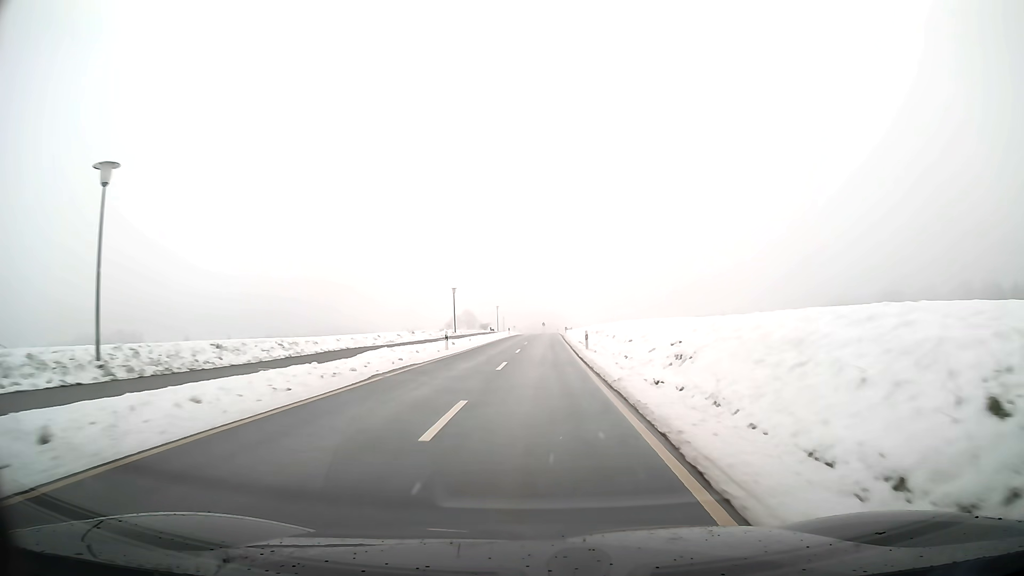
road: tertiary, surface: asphalt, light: Day
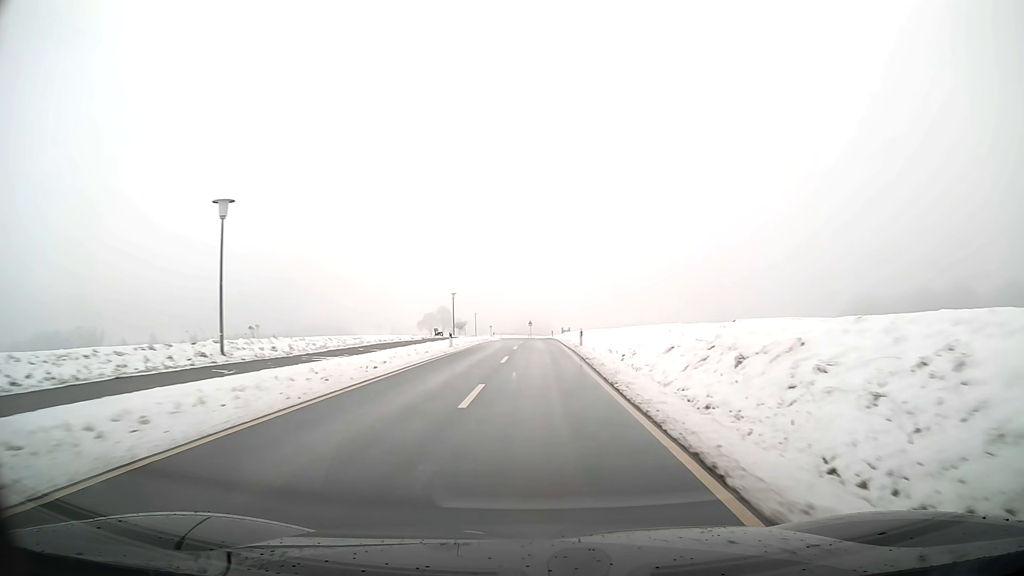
(+0.5, +44.8) m; +1°
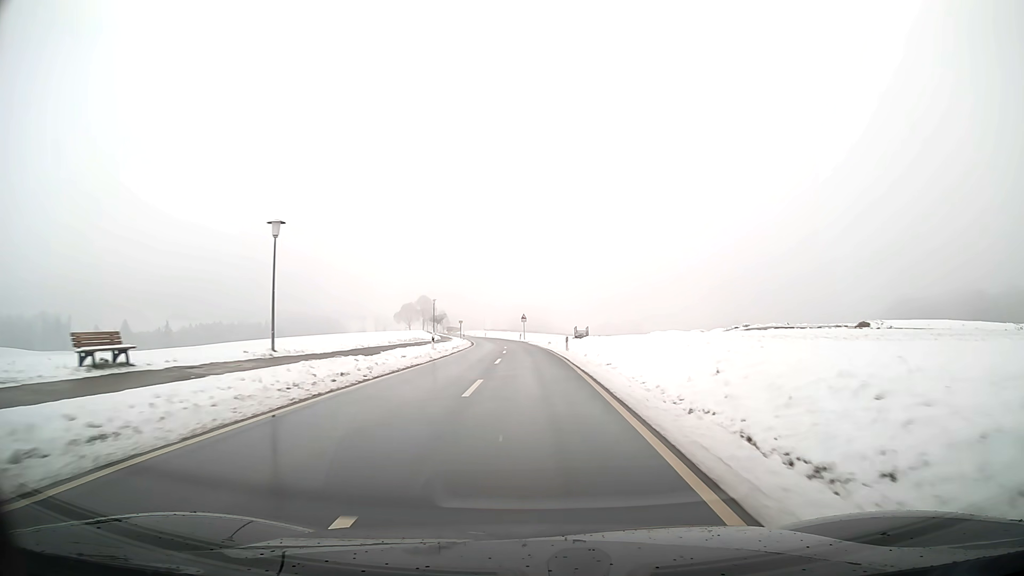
(+0.2, +45.8) m; 0°
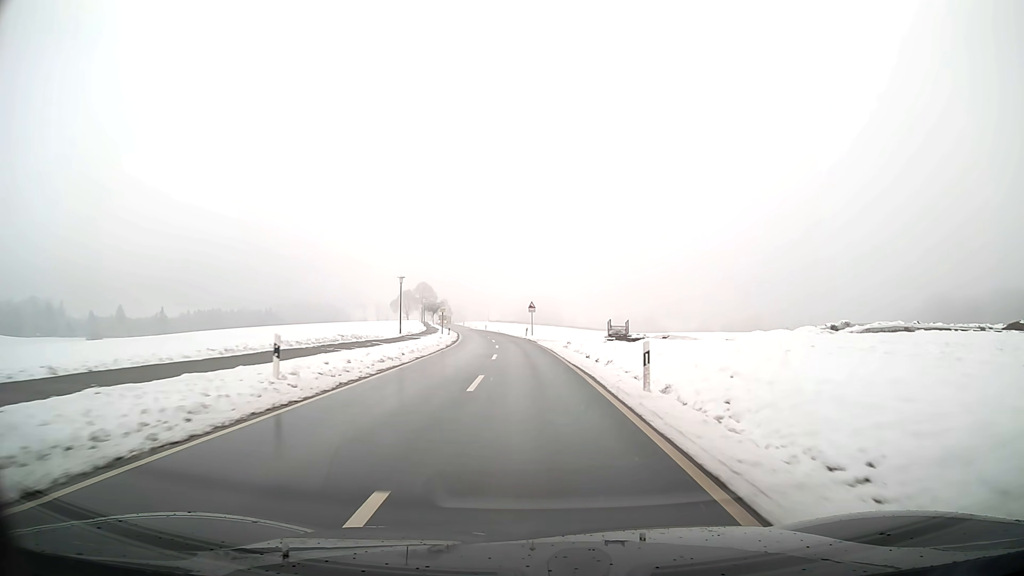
(-0.2, +23.1) m; -1°
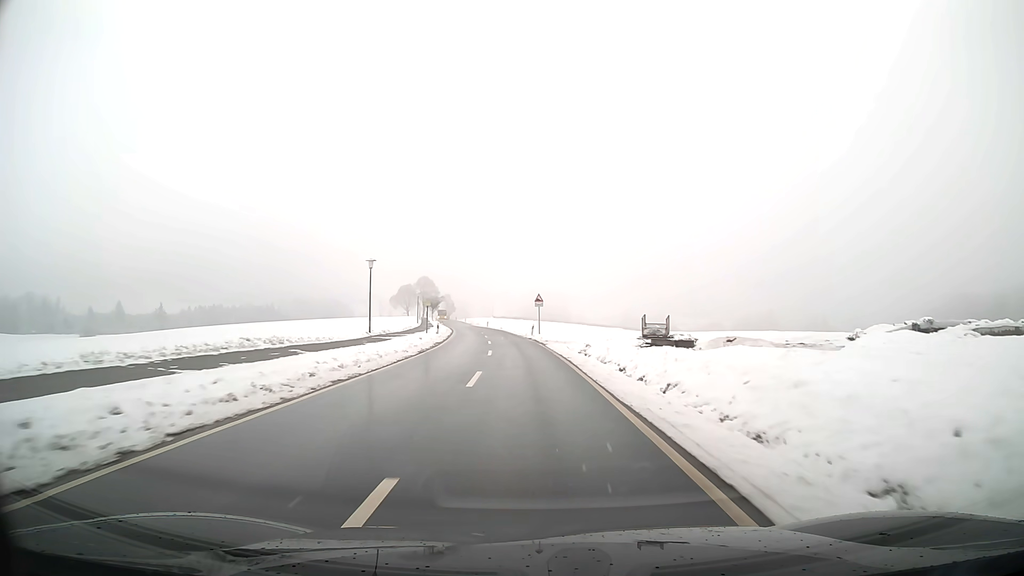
(0.0, +11.5) m; -1°
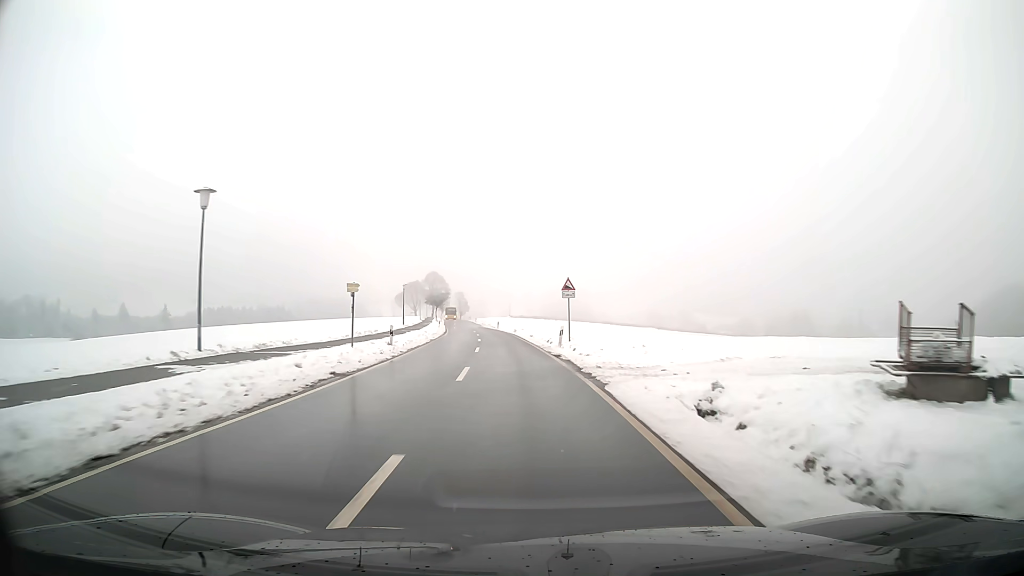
(-0.4, +22.8) m; -2°
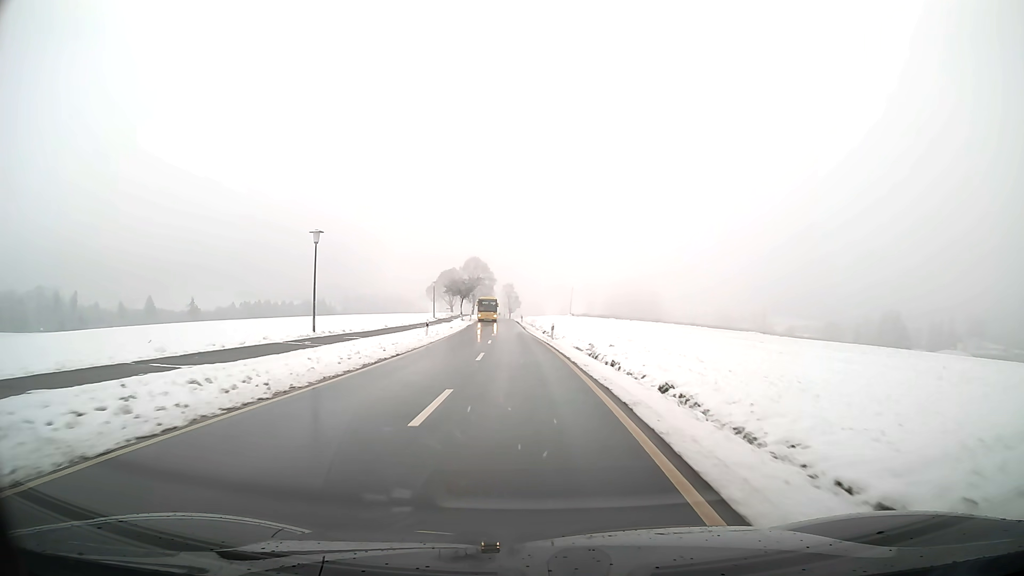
(-1.8, +41.8) m; -5°
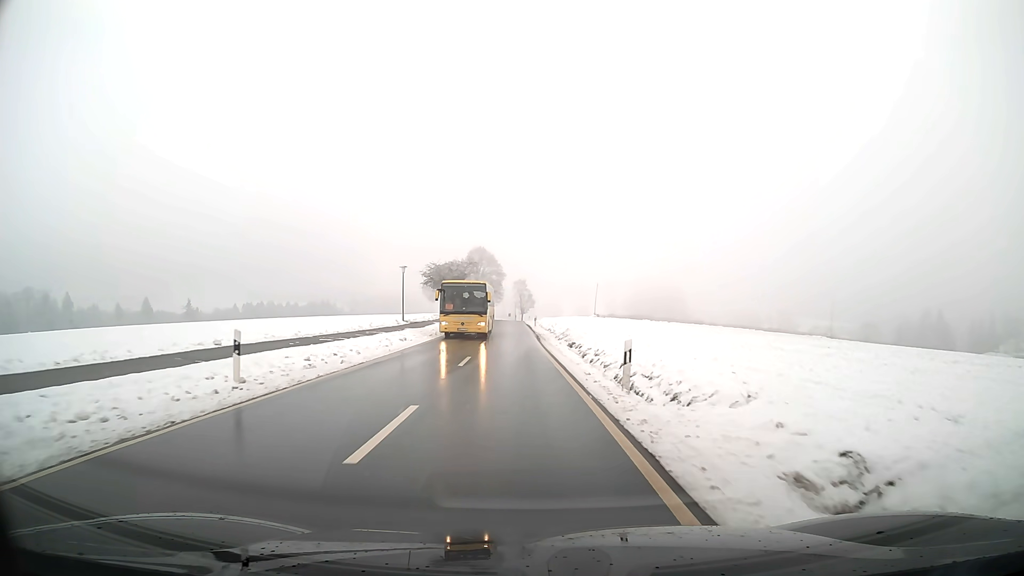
(-0.3, +25.5) m; -1°
(0, +10) (0, +20) (-1, +30) (-1, +40) (-1, +50) (-2, +60) (-2, +70) (-2, +80) (-2, +90) (-2, +100) m
